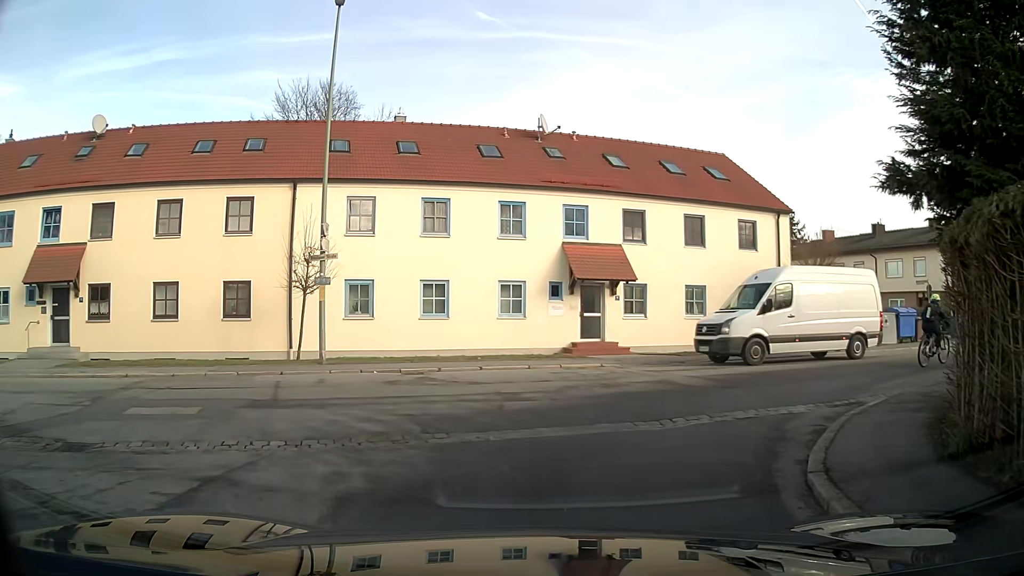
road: residential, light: Day
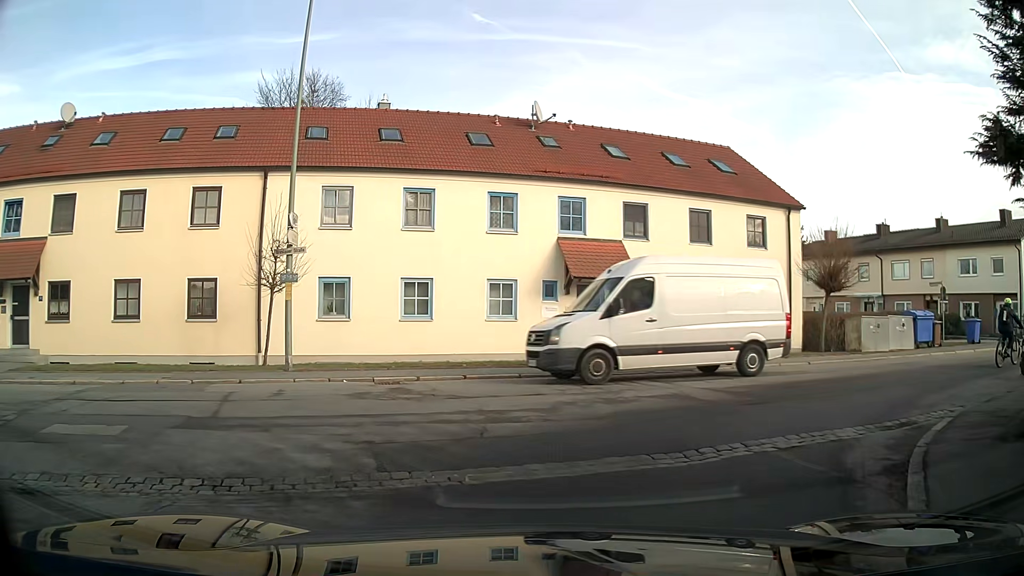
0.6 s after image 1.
(0.0, +1.9) m; +1°
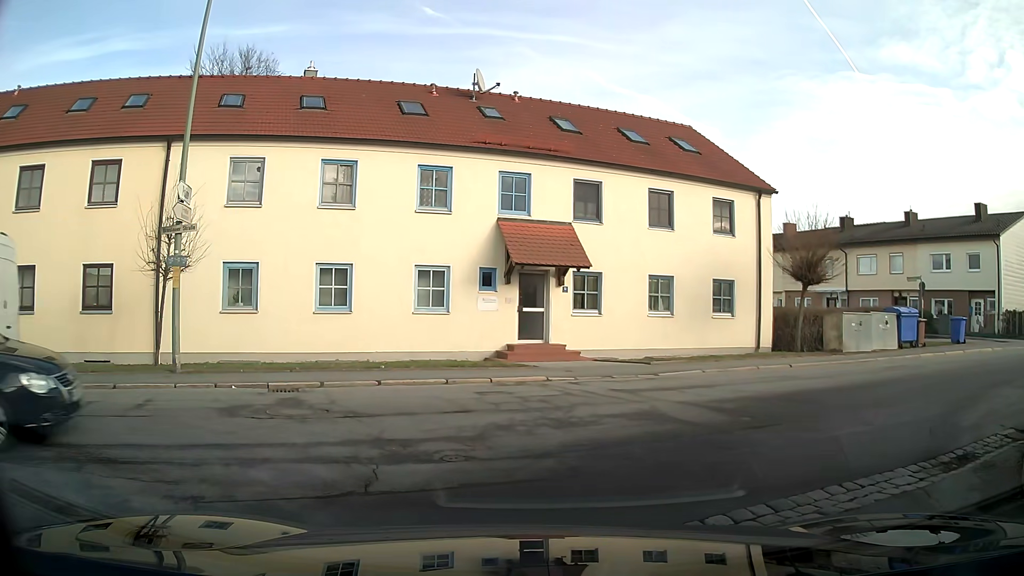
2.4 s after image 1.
(+0.1, +2.5) m; +2°
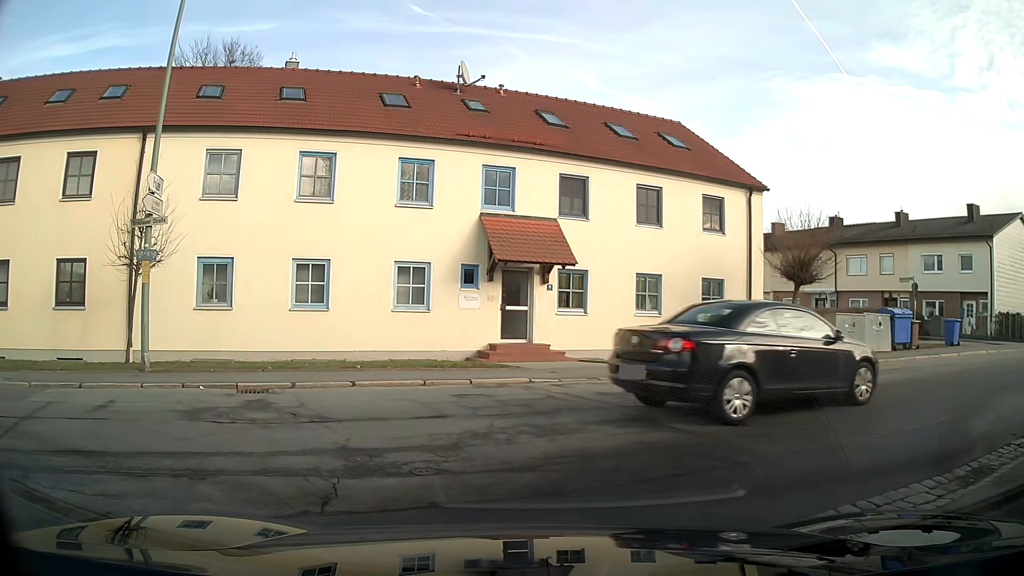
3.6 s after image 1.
(0.0, +0.6) m; 0°
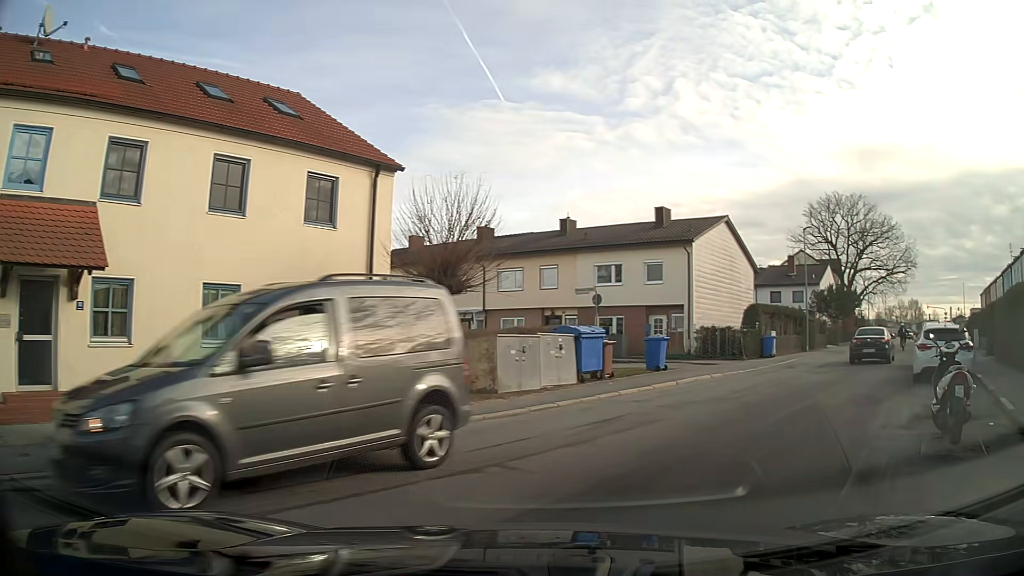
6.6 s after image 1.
(+2.3, +6.4) m; +39°
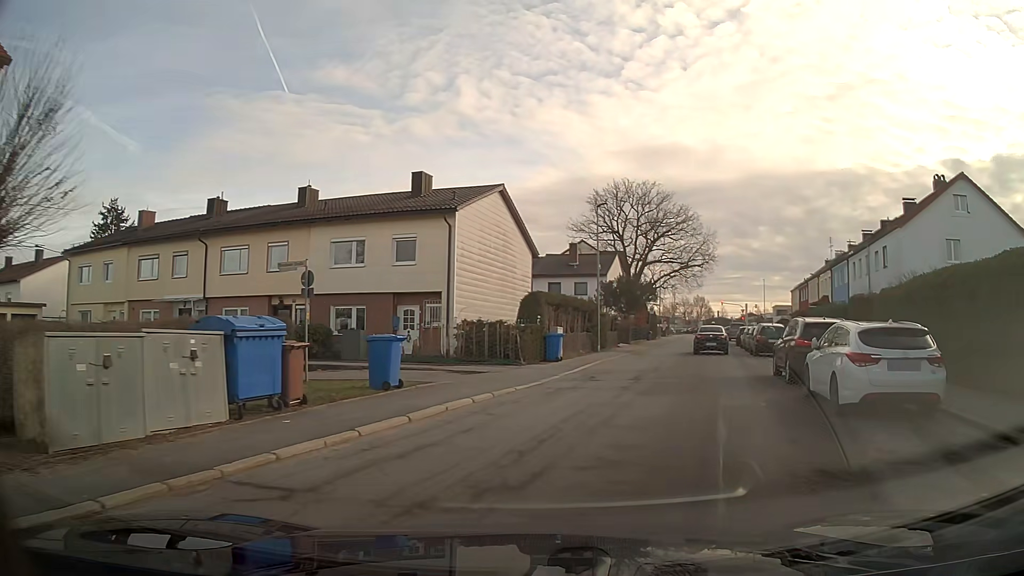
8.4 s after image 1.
(+1.4, +7.9) m; +18°
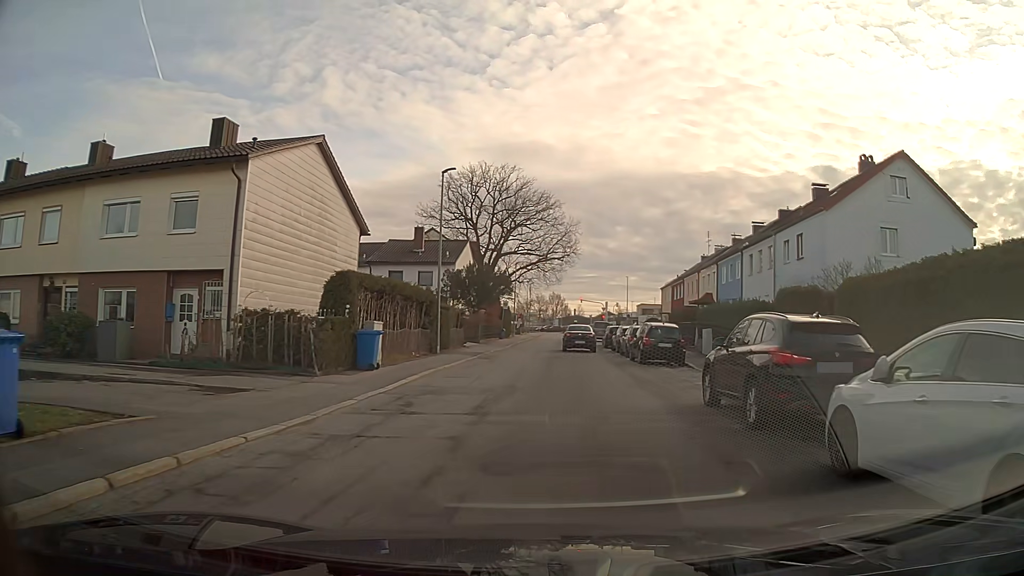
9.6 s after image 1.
(+0.8, +7.5) m; +11°
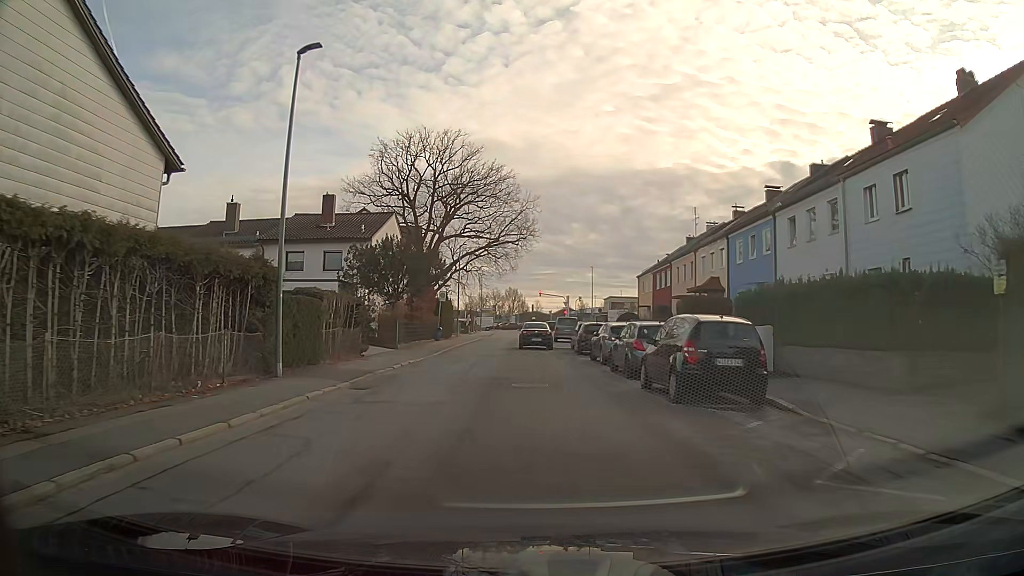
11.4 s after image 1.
(+0.4, +13.8) m; +2°
(0, +10) (0, +20) (0, +30) (0, +40) (-1, +50) (0, +60) (+2, +70) (+3, +80) (+3, +90) (+2, +100) m
